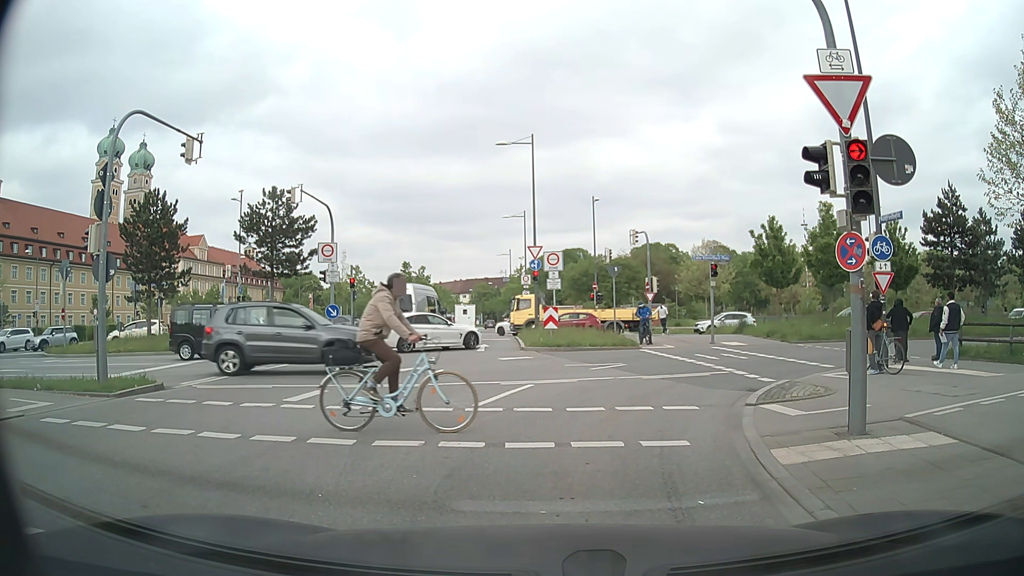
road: secondary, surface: asphalt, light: Day
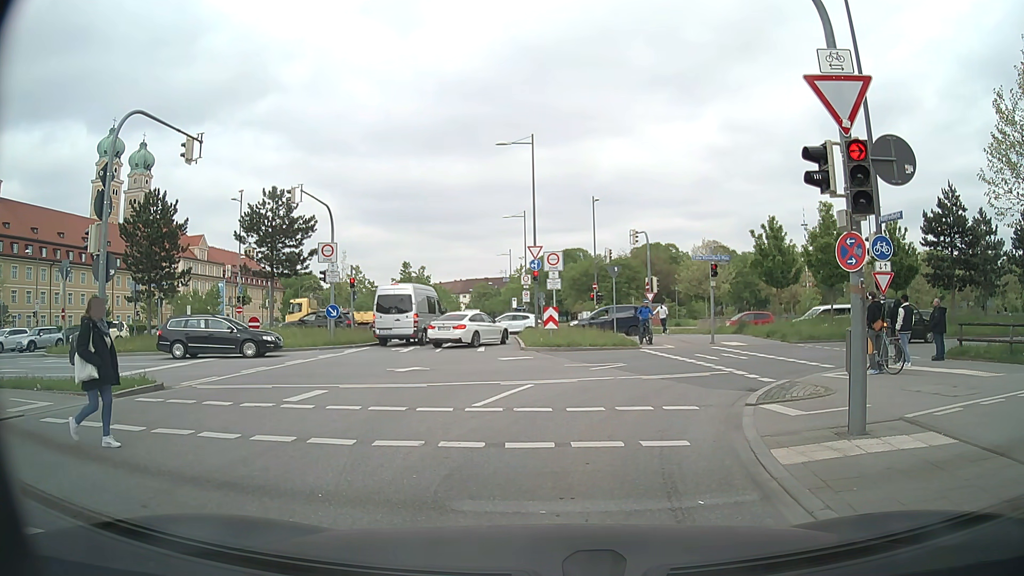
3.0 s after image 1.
(0.0, 0.0) m; 0°
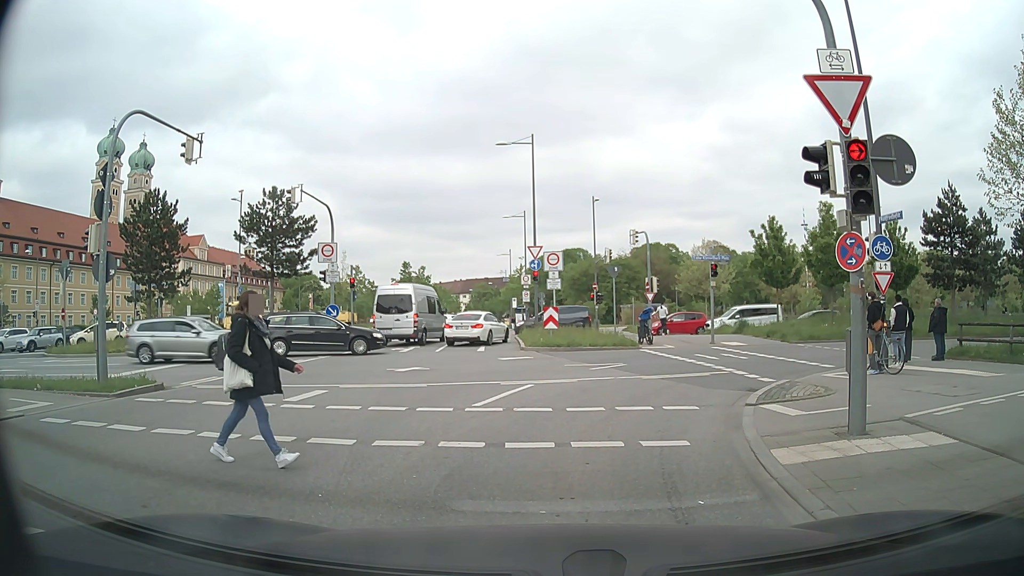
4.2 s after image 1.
(0.0, 0.0) m; 0°
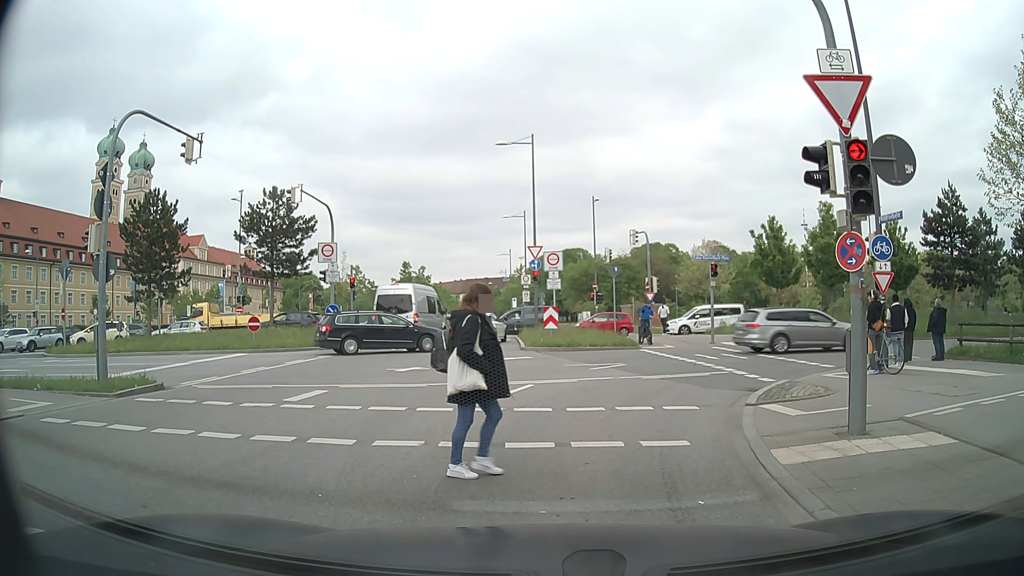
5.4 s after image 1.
(0.0, 0.0) m; 0°
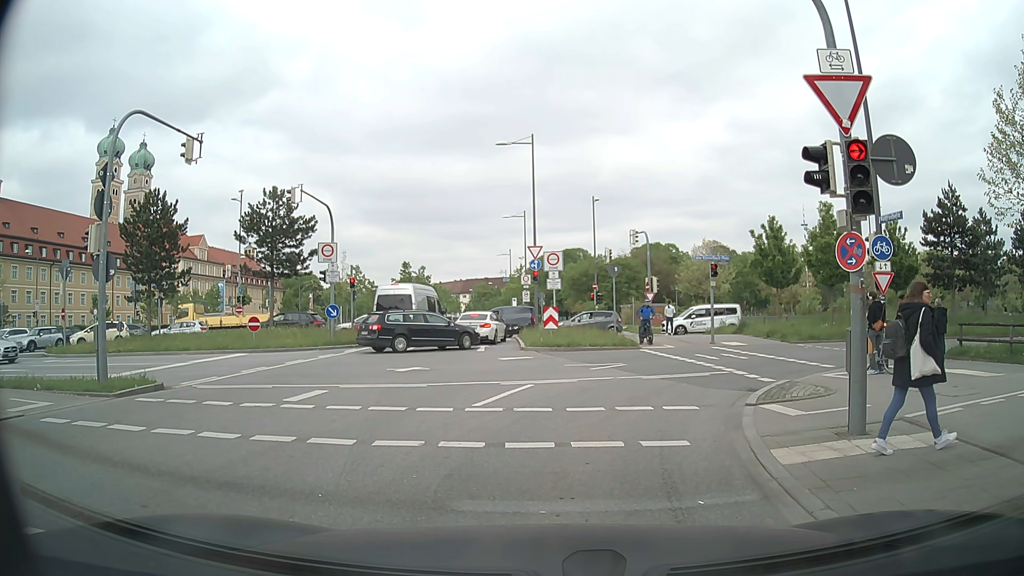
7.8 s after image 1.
(0.0, 0.0) m; 0°
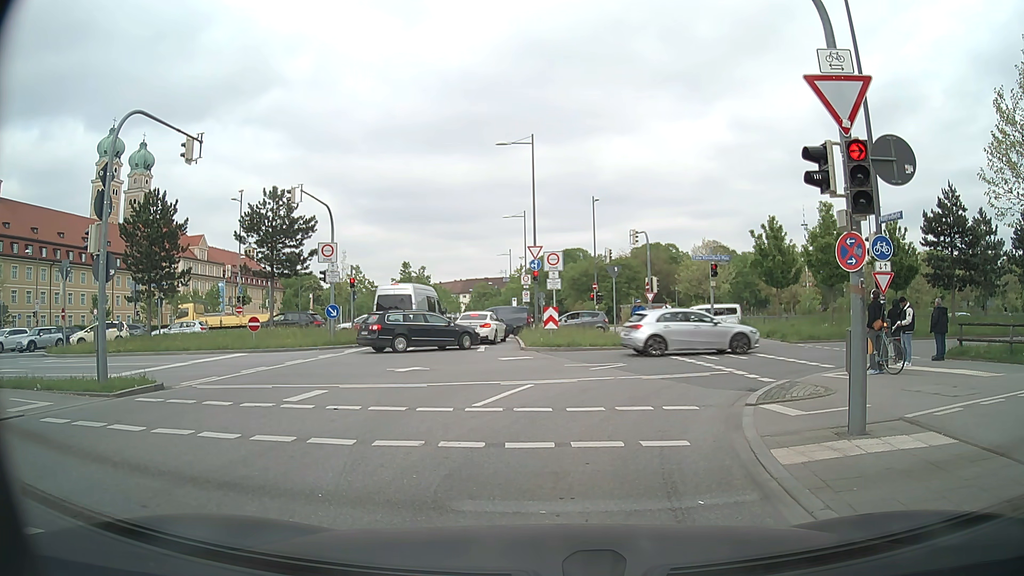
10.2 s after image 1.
(0.0, 0.0) m; 0°
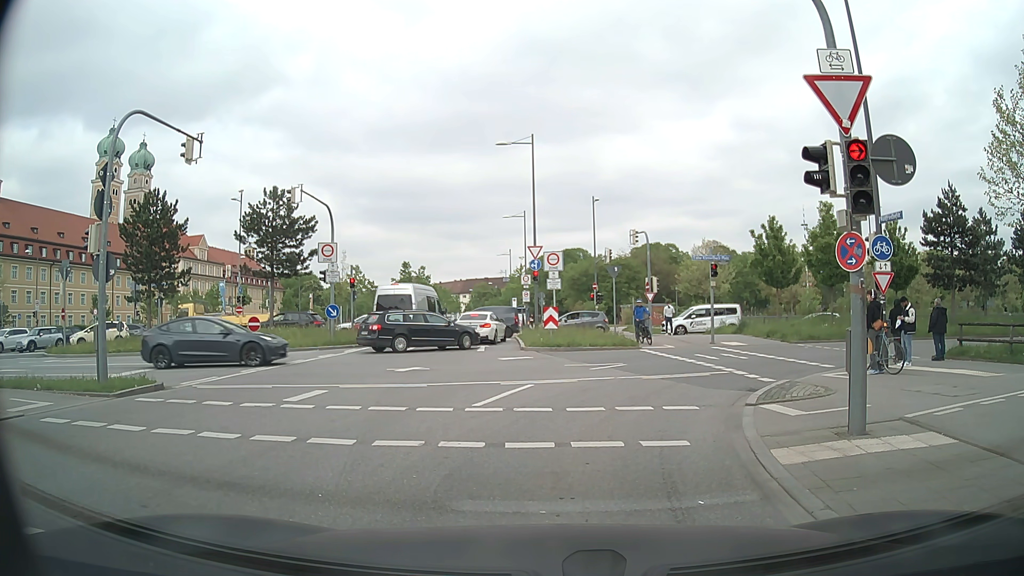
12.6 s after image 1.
(0.0, 0.0) m; 0°
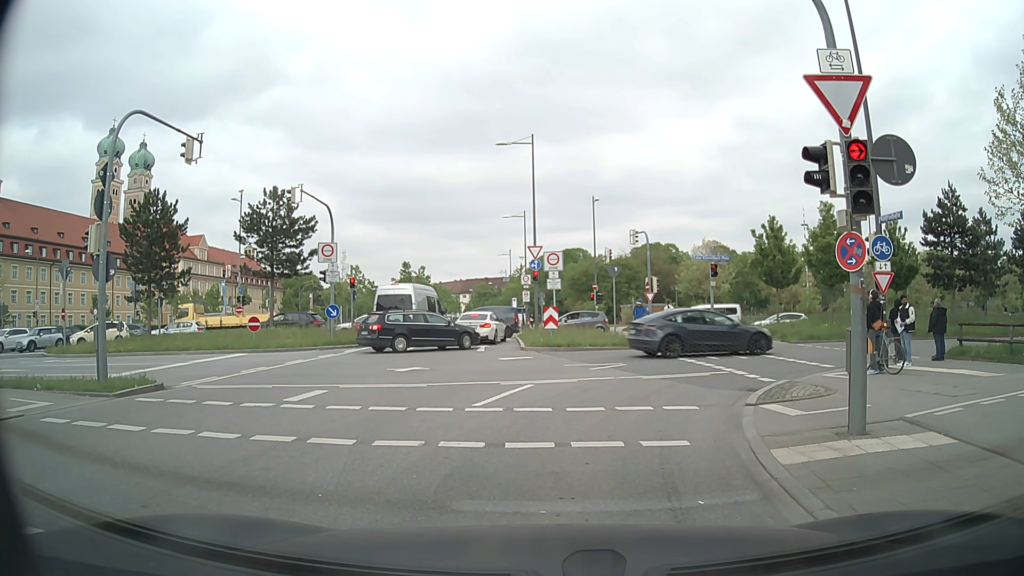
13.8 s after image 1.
(0.0, 0.0) m; 0°
(0, +10) (+4, +19) (+14, +23) (+23, +25) (+33, +27) (+43, +28) (+53, +30) (+63, +33) (+72, +35) (+82, +38) m
